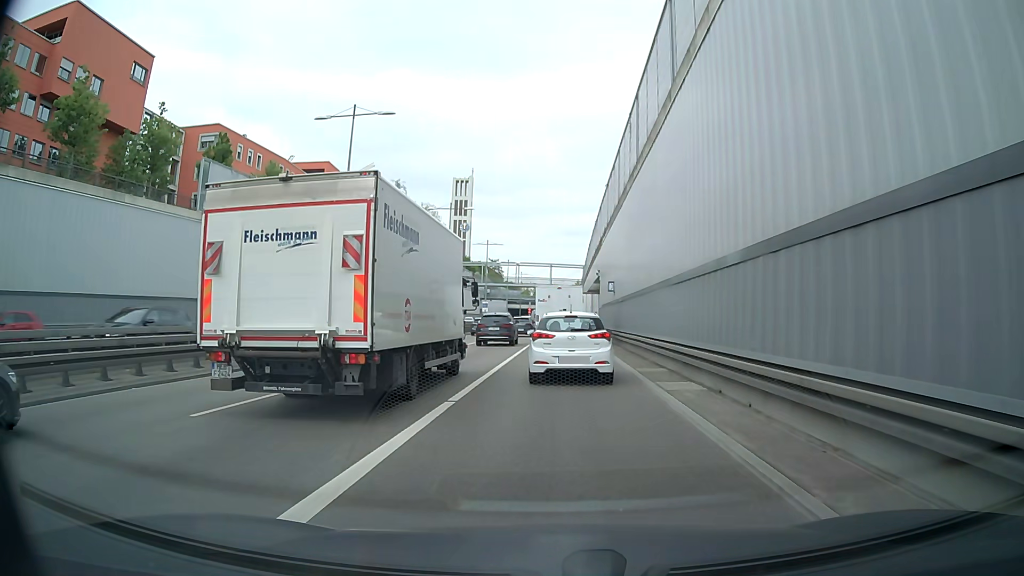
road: trunk_link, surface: asphalt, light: Day
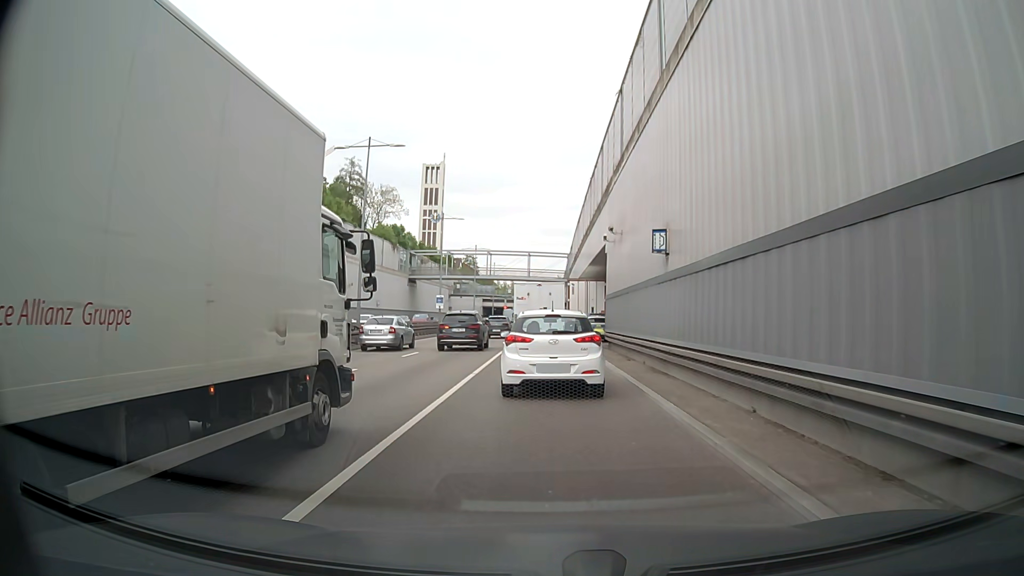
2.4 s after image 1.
(+0.4, +20.8) m; +1°
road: trunk
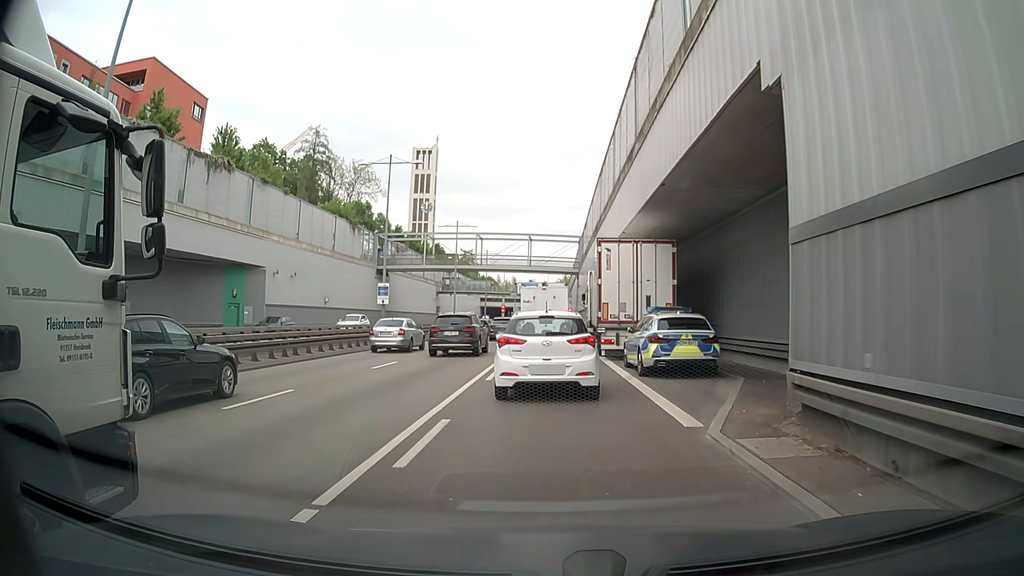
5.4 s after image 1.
(+0.1, +23.0) m; +1°
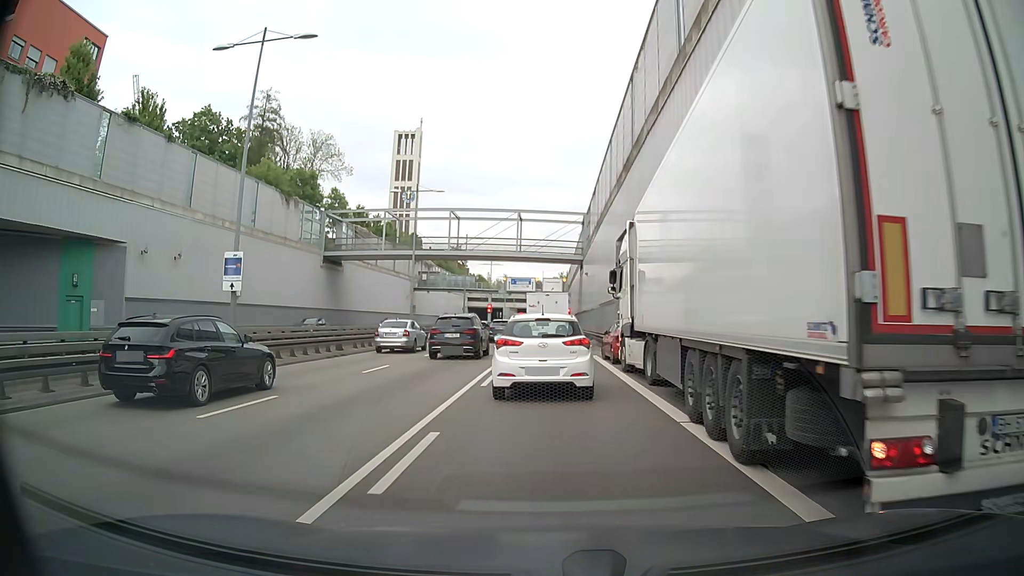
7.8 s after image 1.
(-0.2, +19.0) m; +1°
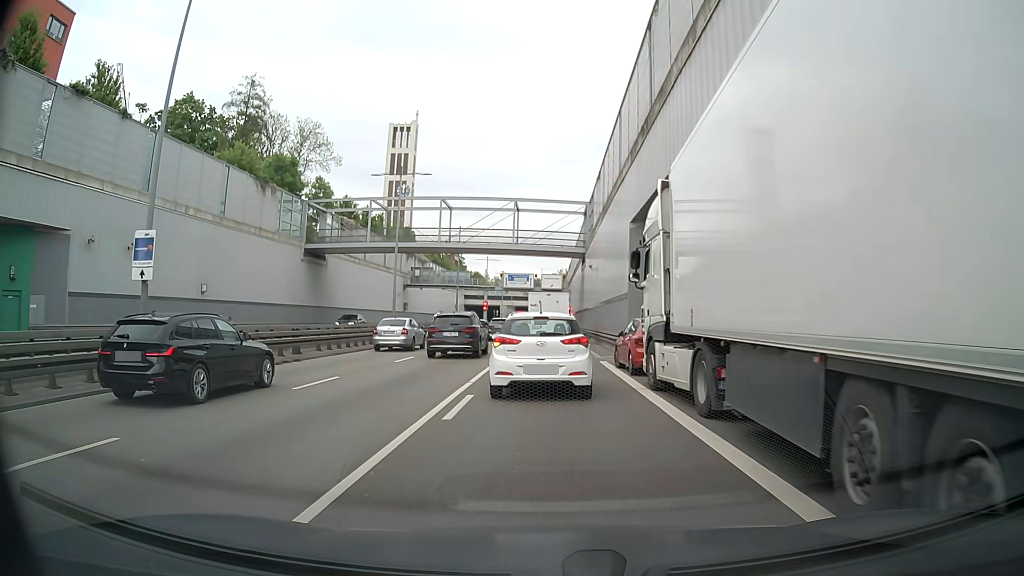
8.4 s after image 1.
(-0.1, +5.1) m; 0°
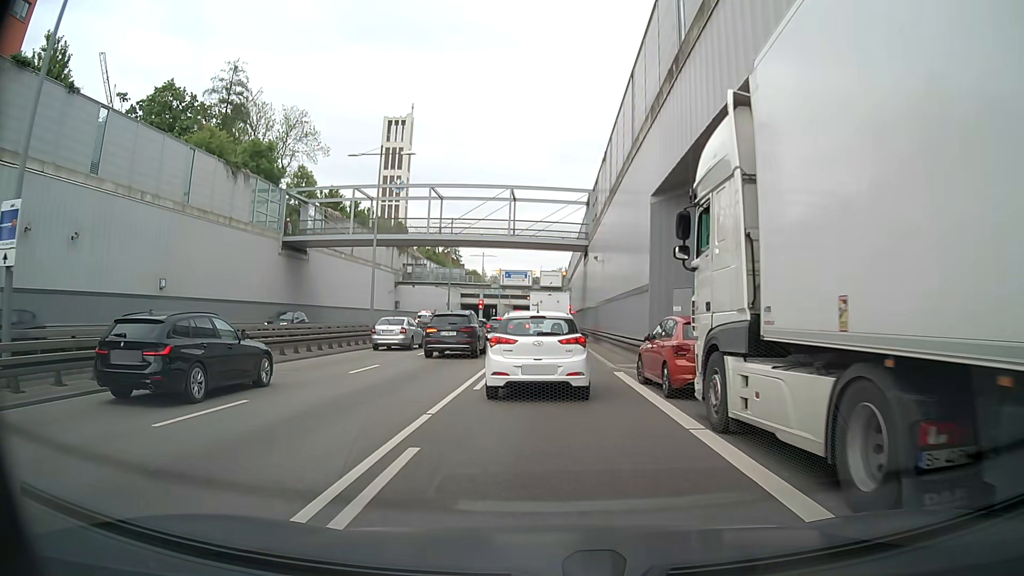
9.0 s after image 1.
(0.0, +5.1) m; +2°
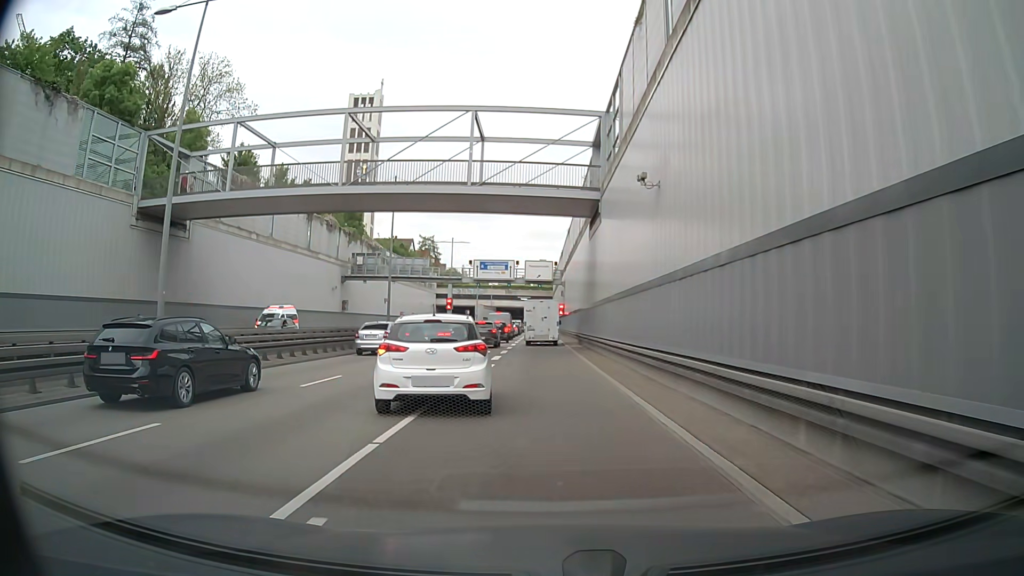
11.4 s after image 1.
(-0.7, +20.6) m; -2°
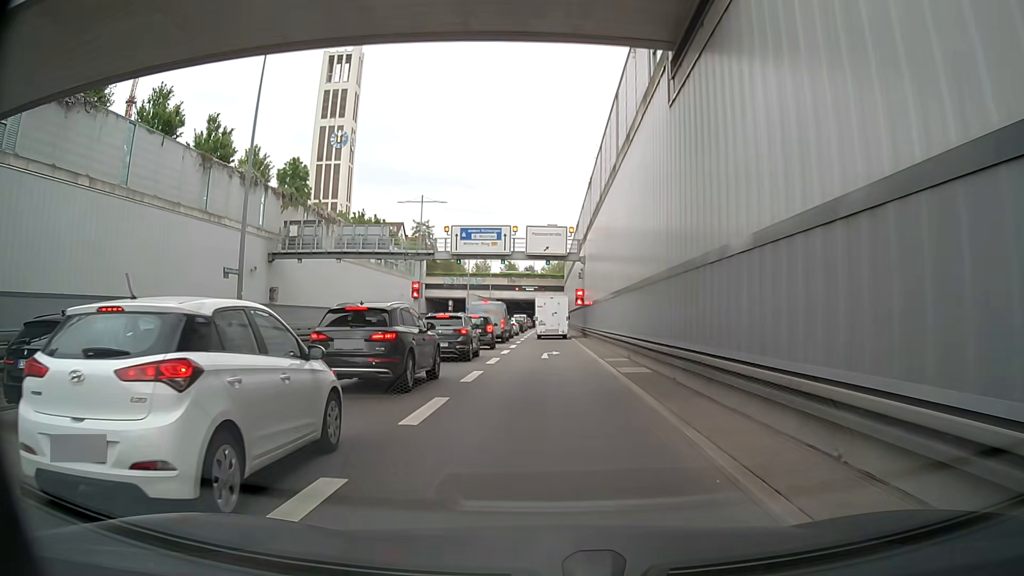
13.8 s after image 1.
(-0.1, +23.1) m; -1°
(0, +10) (0, +20) (0, +30) (0, +40) (+1, +50) (+1, +60) (+1, +70) (+1, +80) (+1, +90) (+1, +100) m
